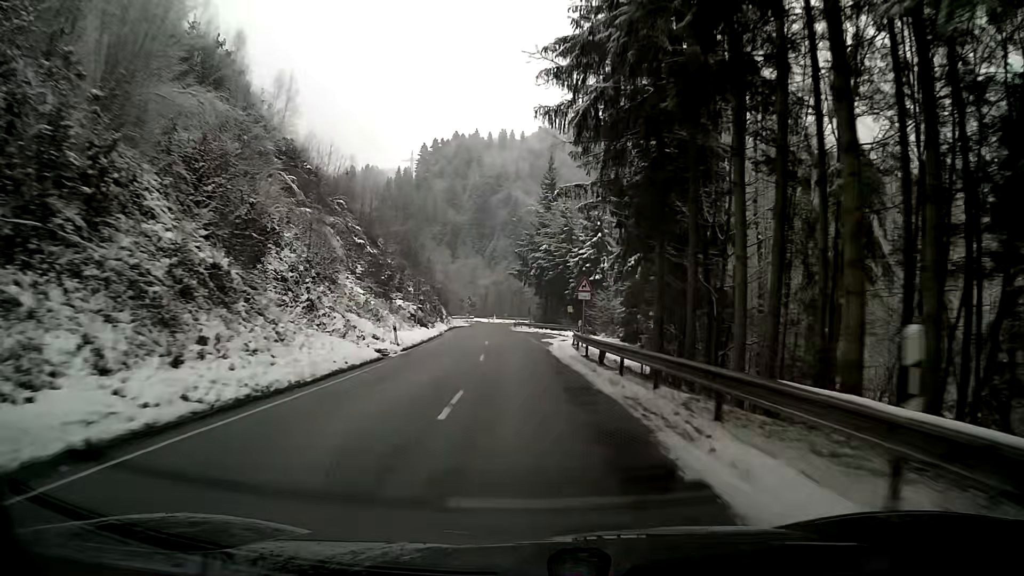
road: secondary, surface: asphalt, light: Day
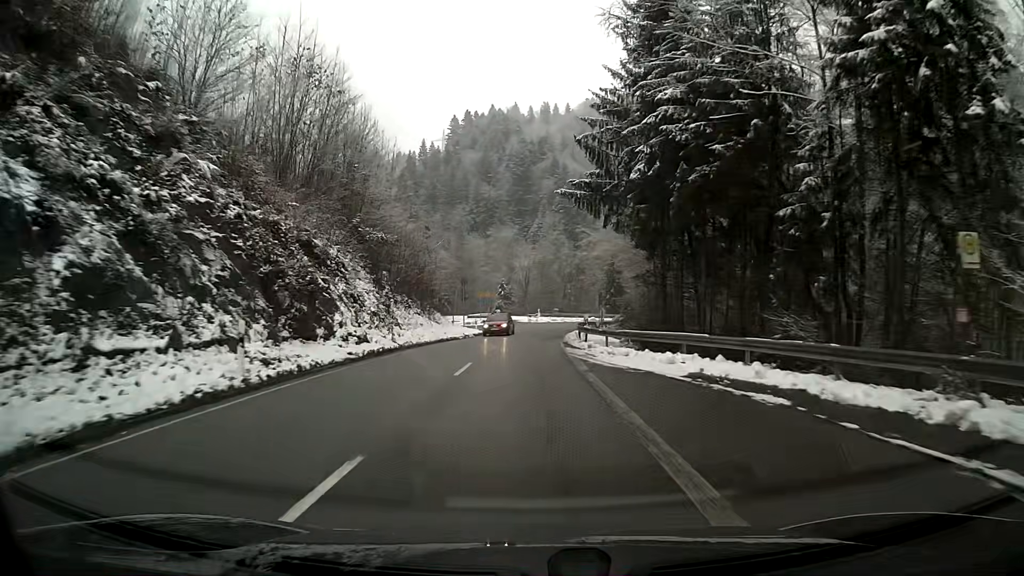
(-2.5, +55.9) m; -4°
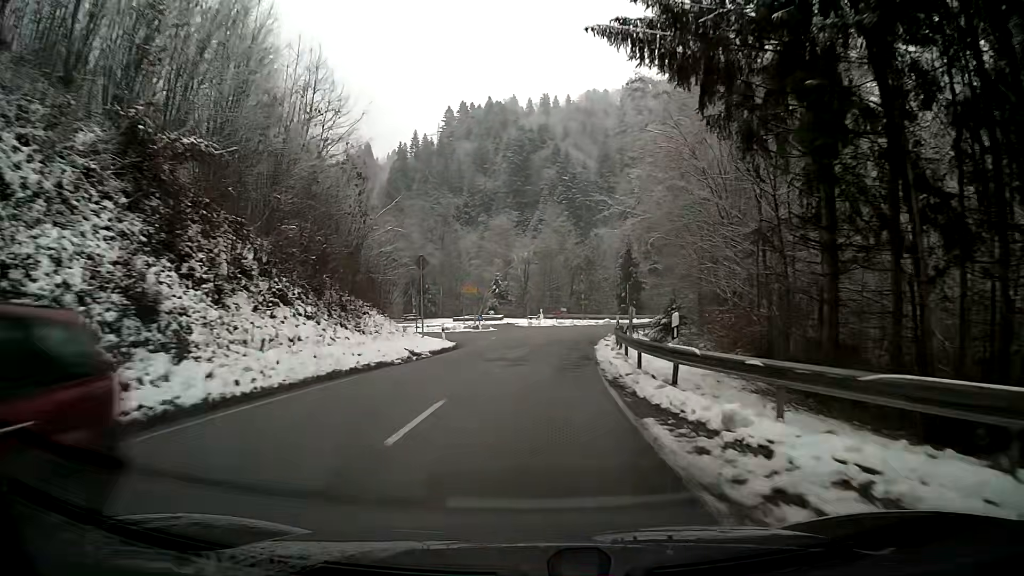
(0.0, +19.6) m; 0°
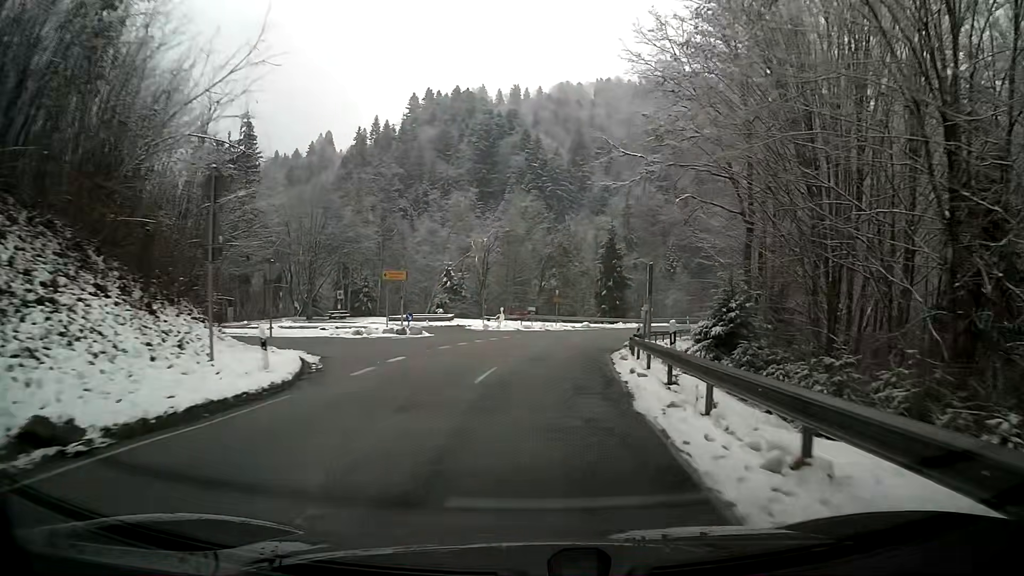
(+0.6, +18.8) m; +4°
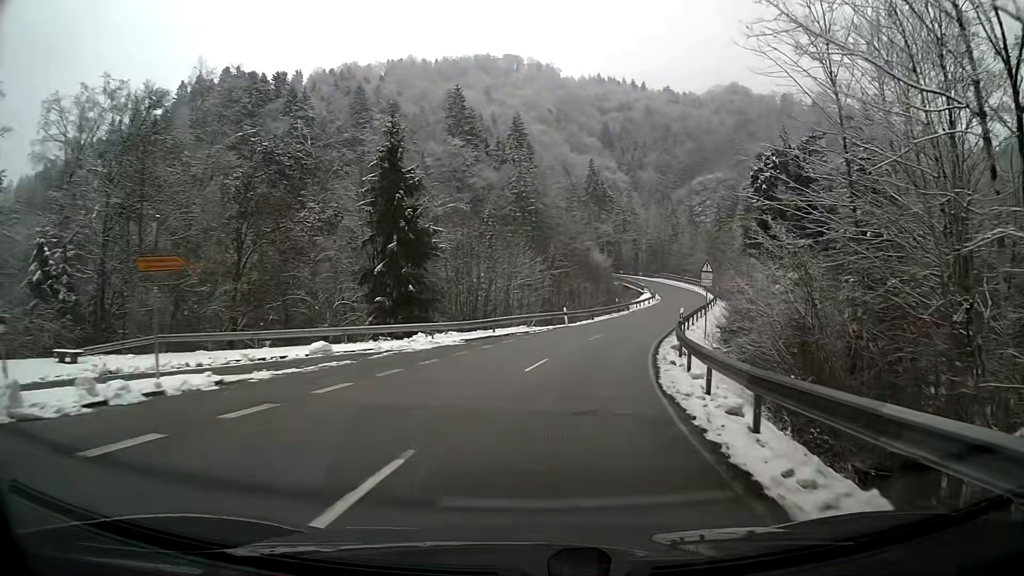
(+5.9, +46.0) m; +18°
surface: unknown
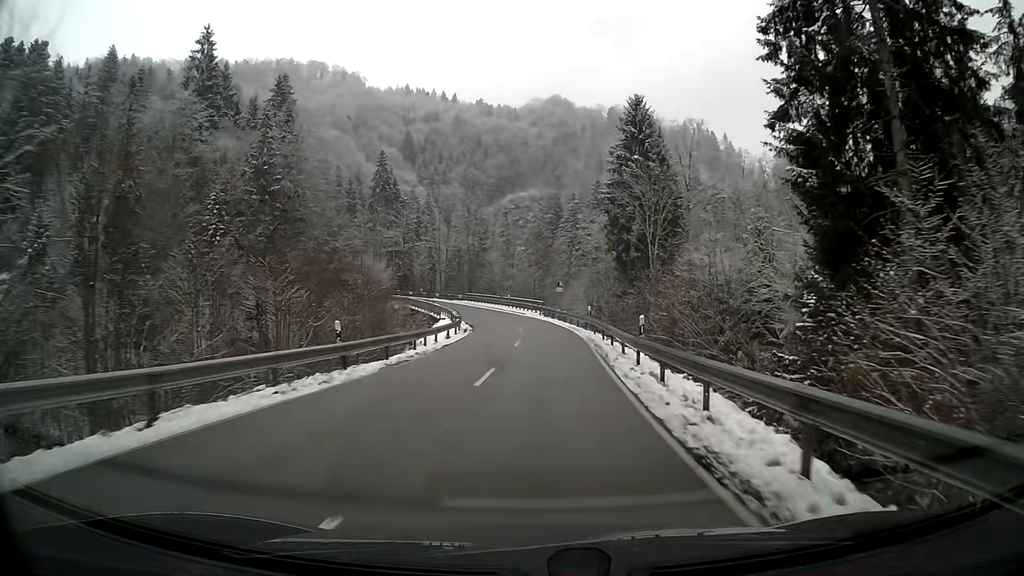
(+6.2, +38.8) m; +16°
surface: asphalt
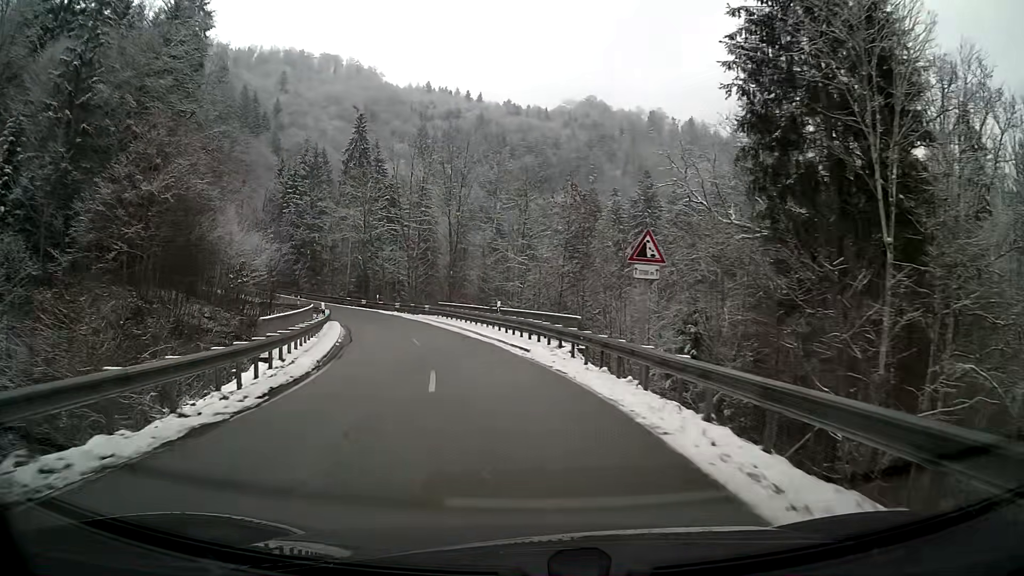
(-0.2, +37.9) m; -4°
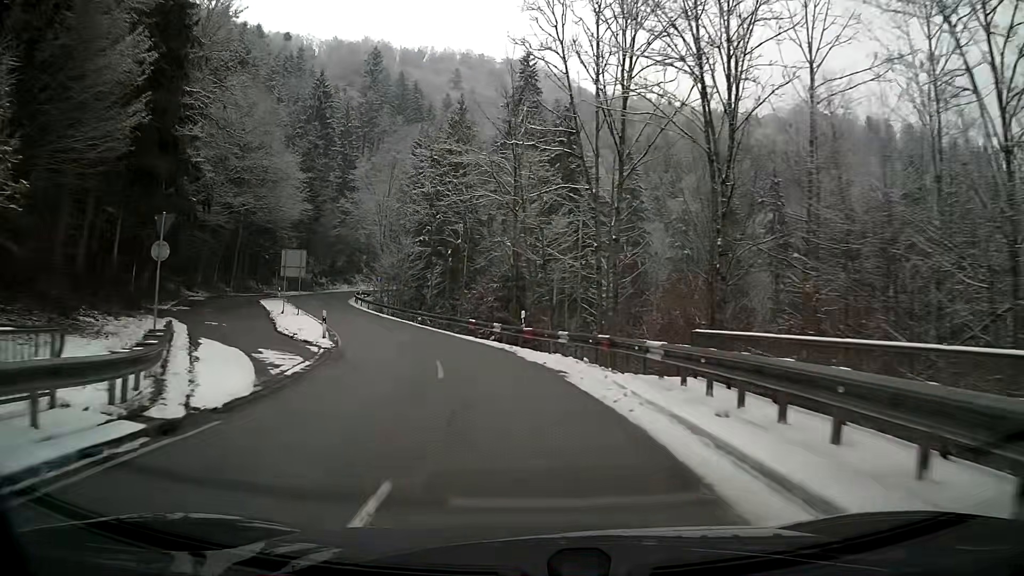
(-5.6, +34.7) m; -18°
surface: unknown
